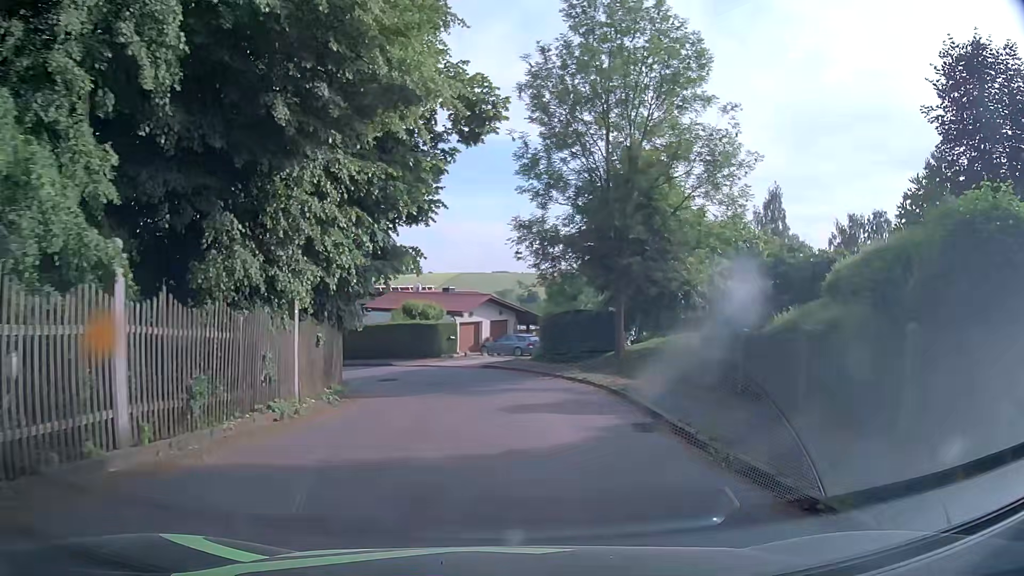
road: residential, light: Day
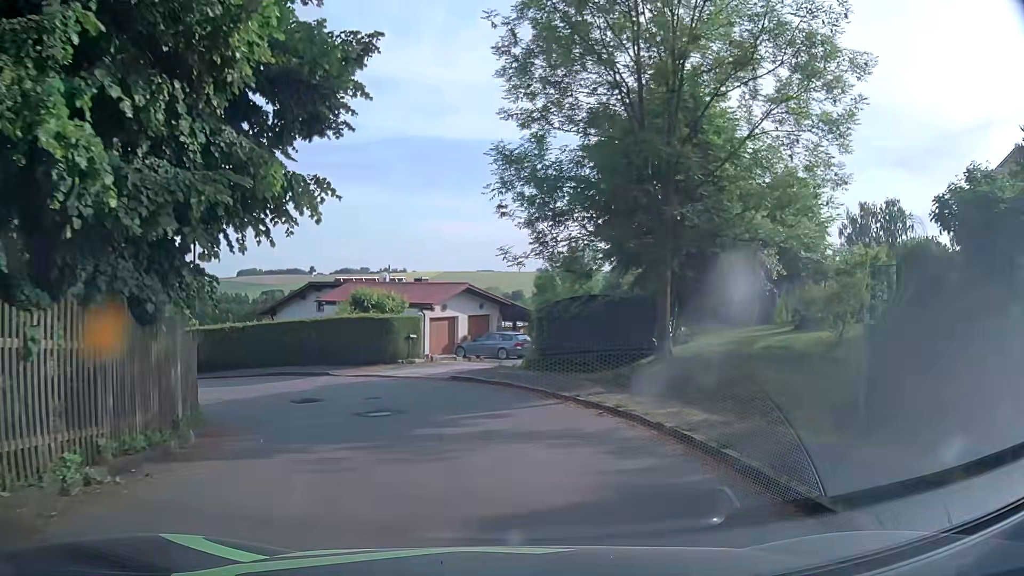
(+0.1, +8.8) m; +2°
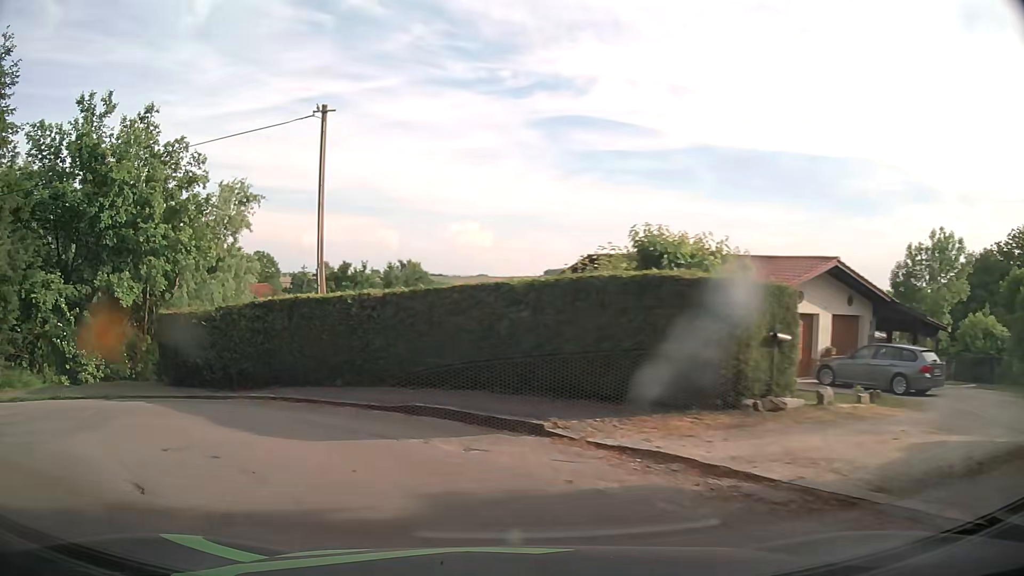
(-2.2, +15.1) m; -25°
